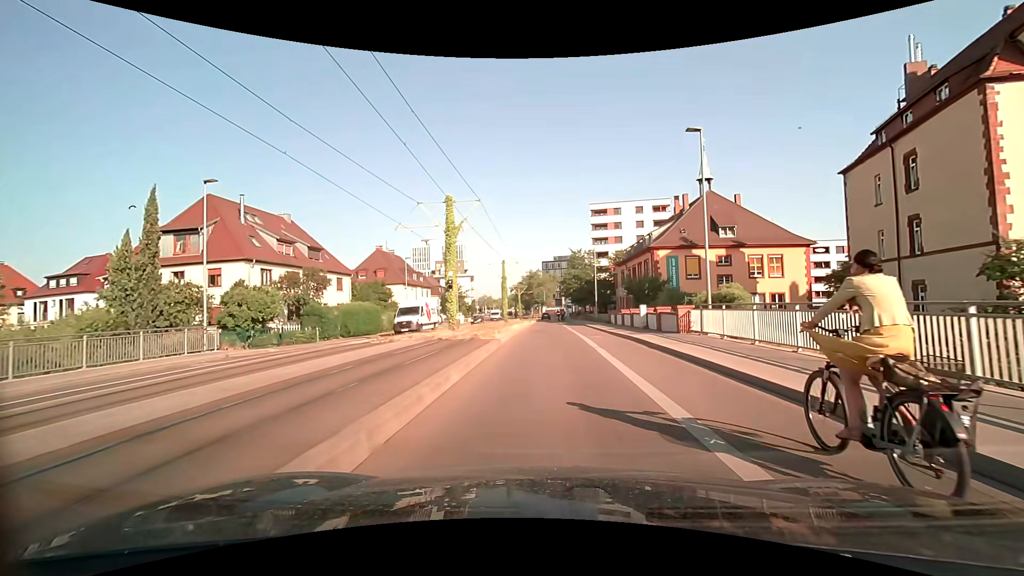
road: secondary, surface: asphalt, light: Day
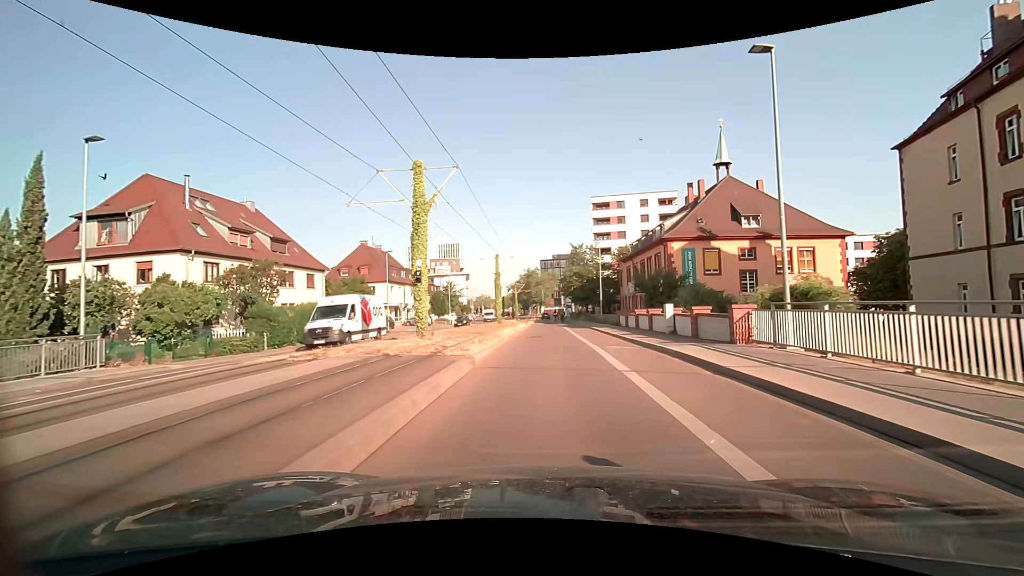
(0.0, +6.4) m; 0°
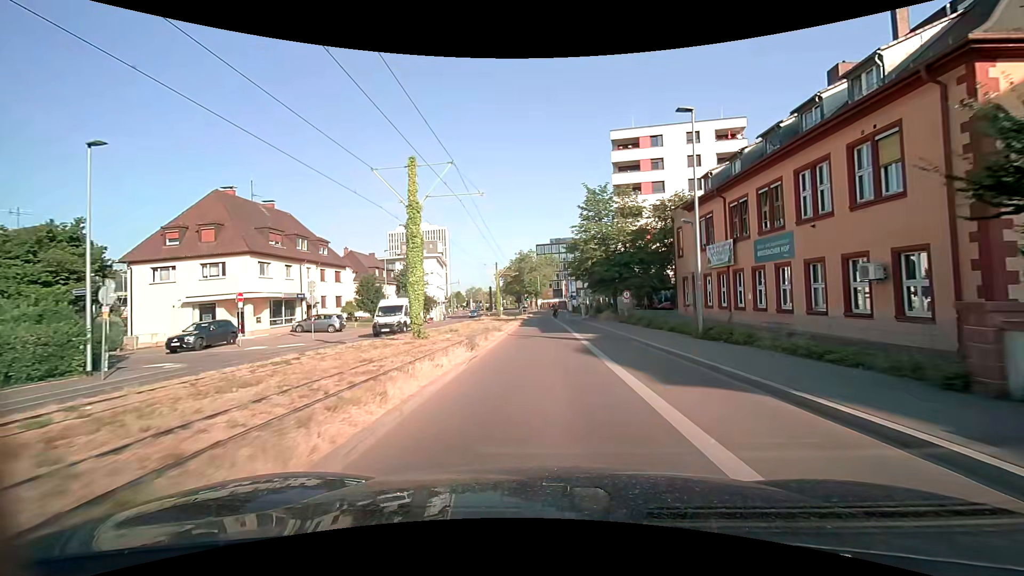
(+0.2, +32.8) m; 0°
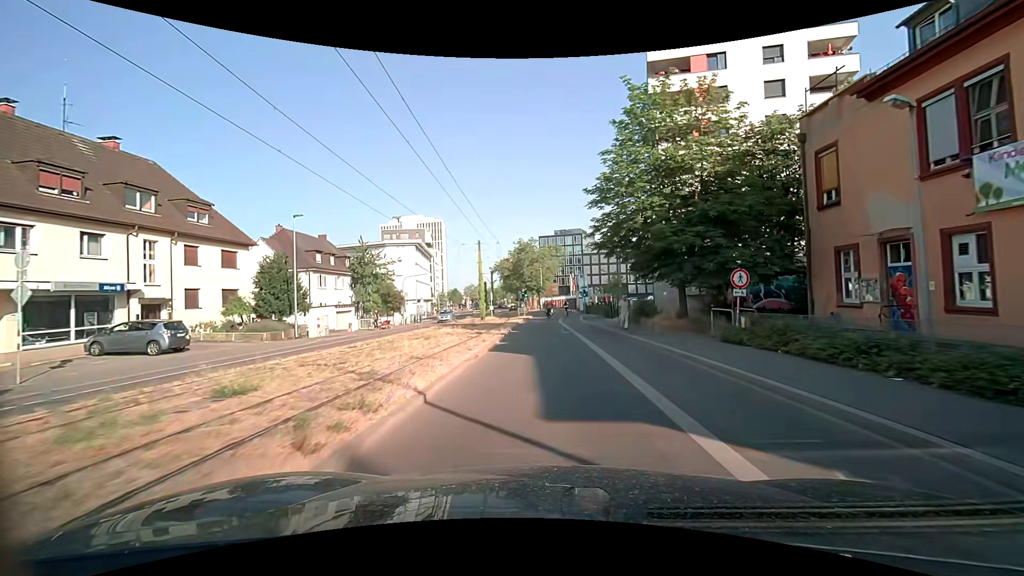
(0.0, +20.0) m; 0°
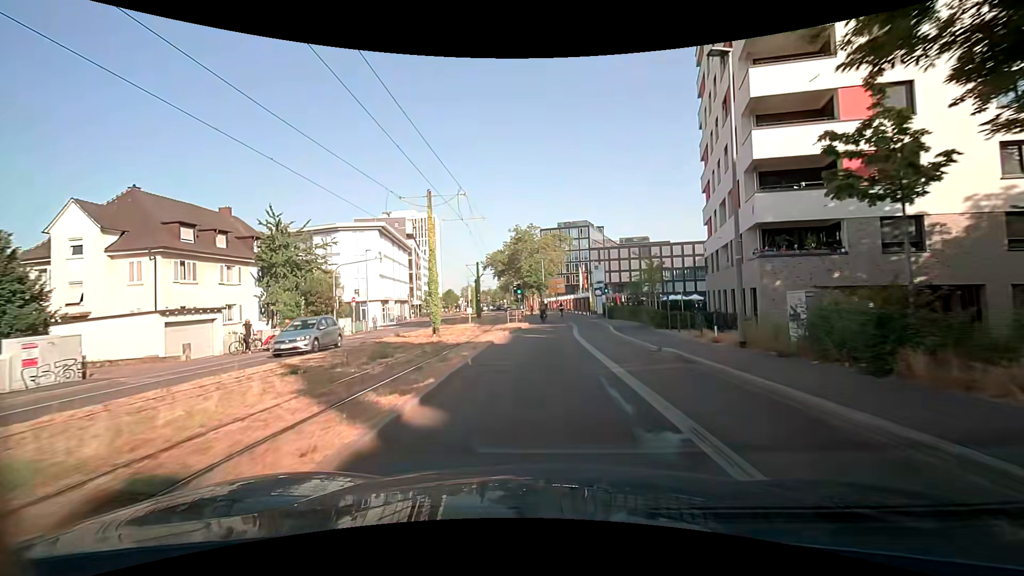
(0.0, +20.0) m; 0°
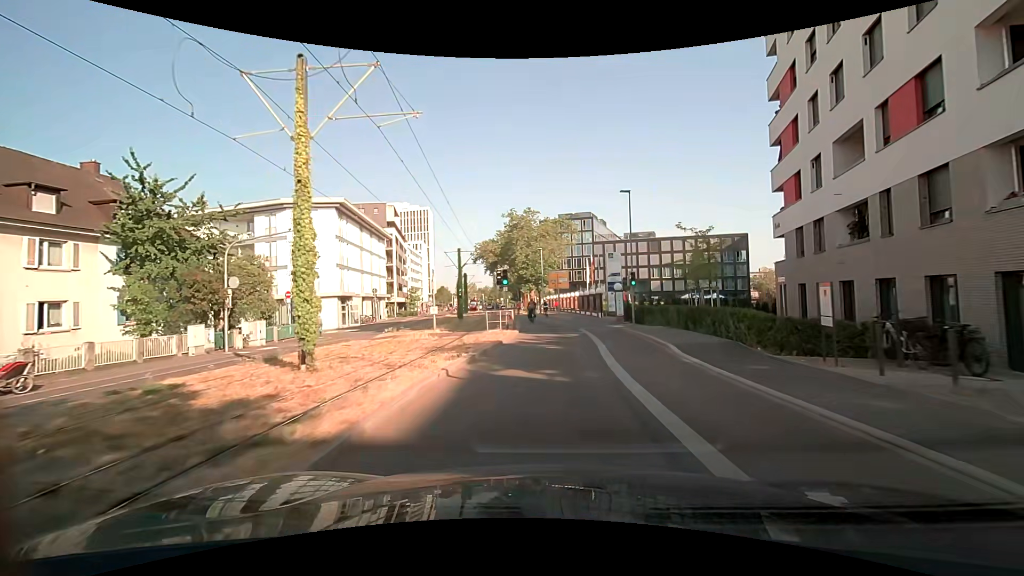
(0.0, +13.3) m; 0°
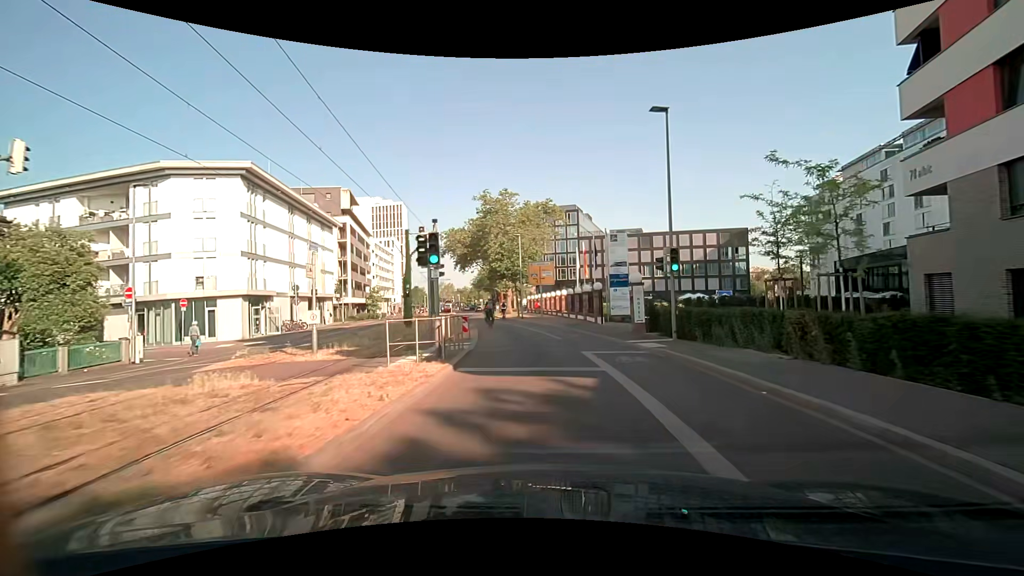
(+0.3, +13.1) m; +2°
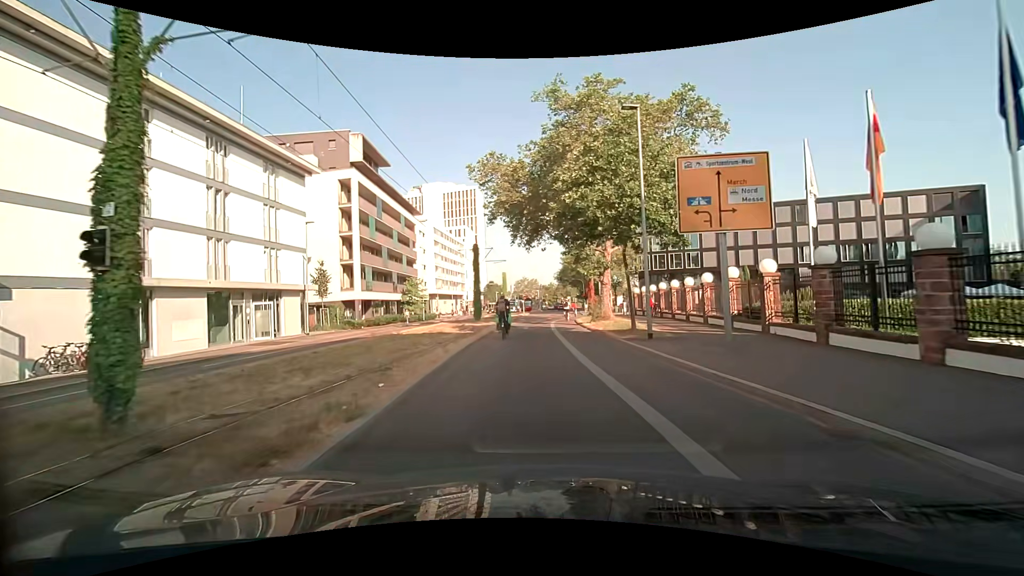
(-2.3, +30.3) m; -10°
